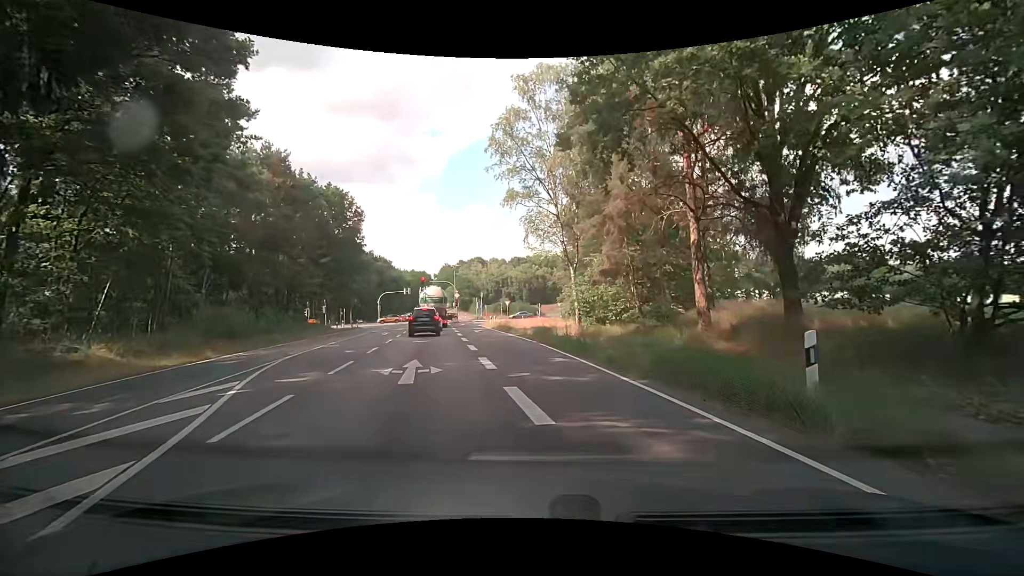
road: primary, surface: asphalt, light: Day
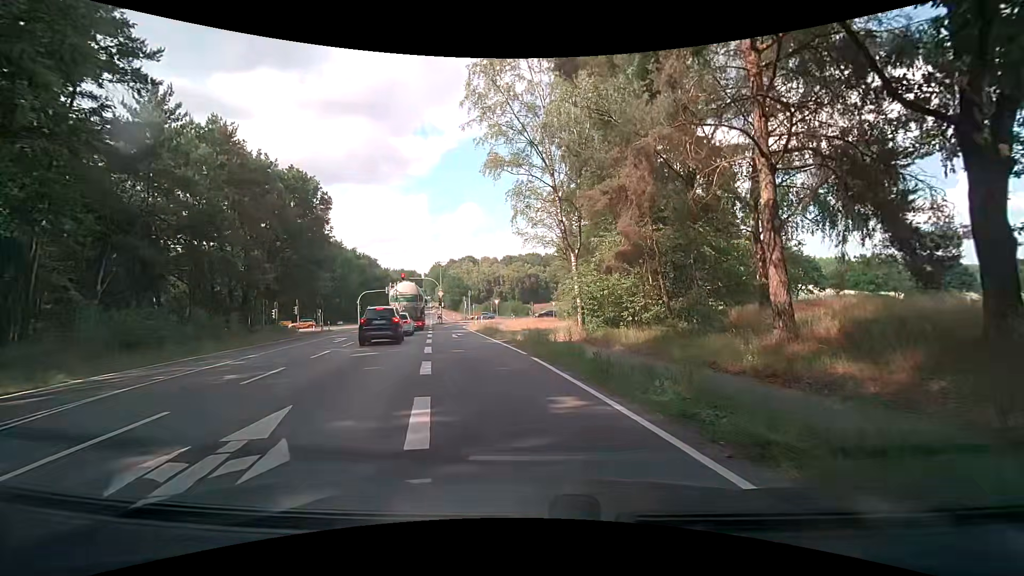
(-0.1, +7.0) m; -2°
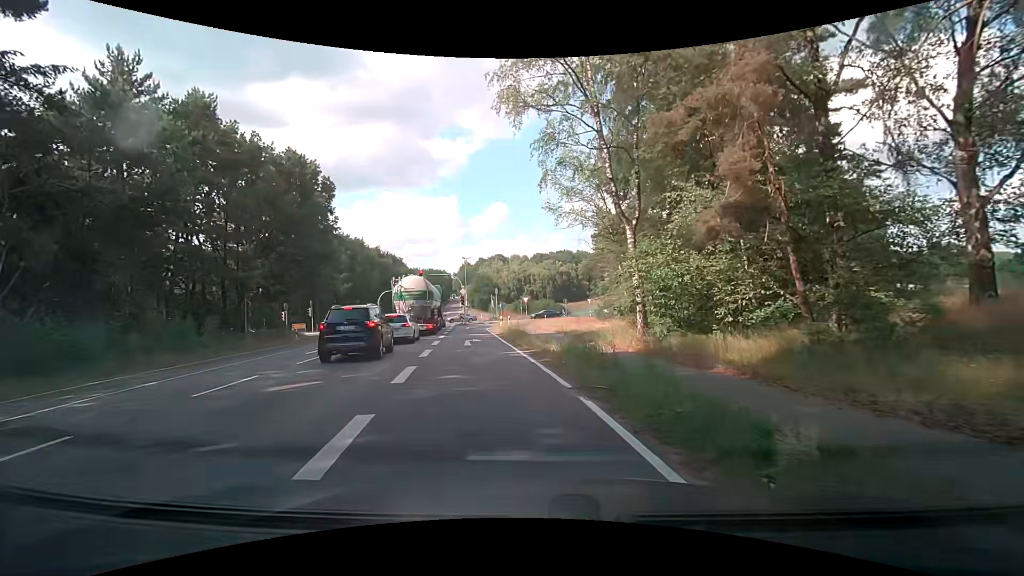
(-0.1, +7.3) m; -5°
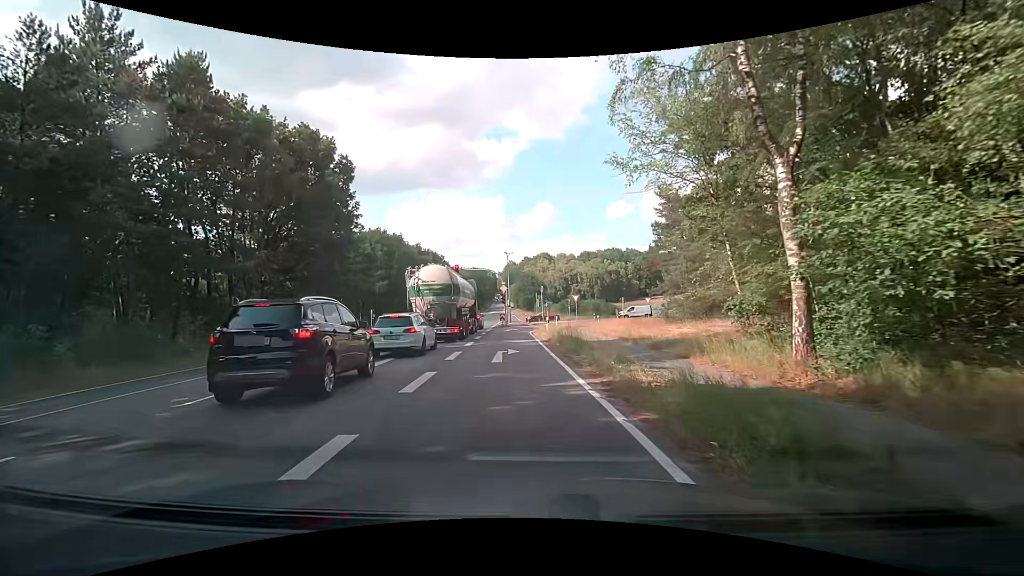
(-0.1, +7.3) m; -5°
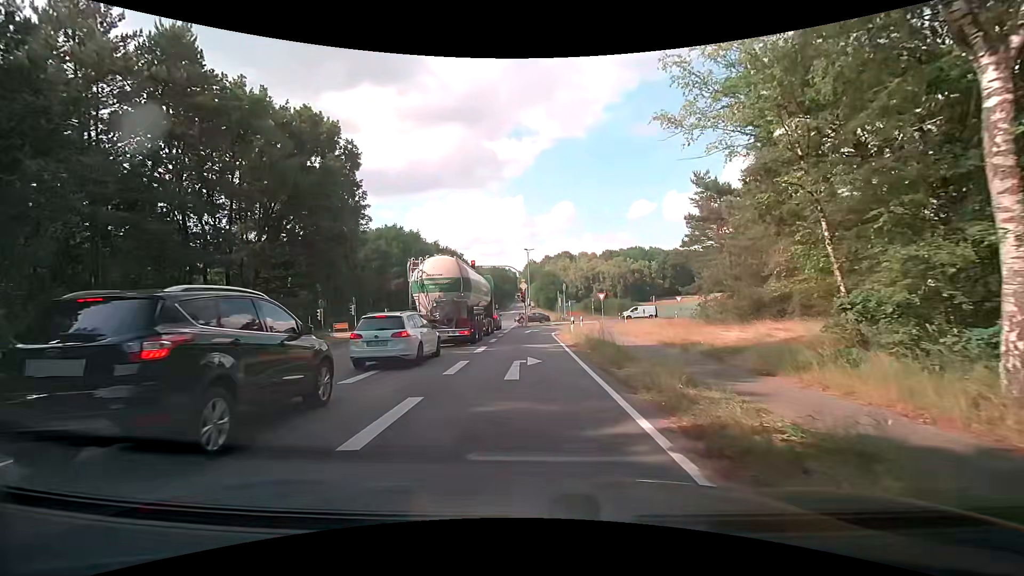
(0.0, +3.7) m; -1°
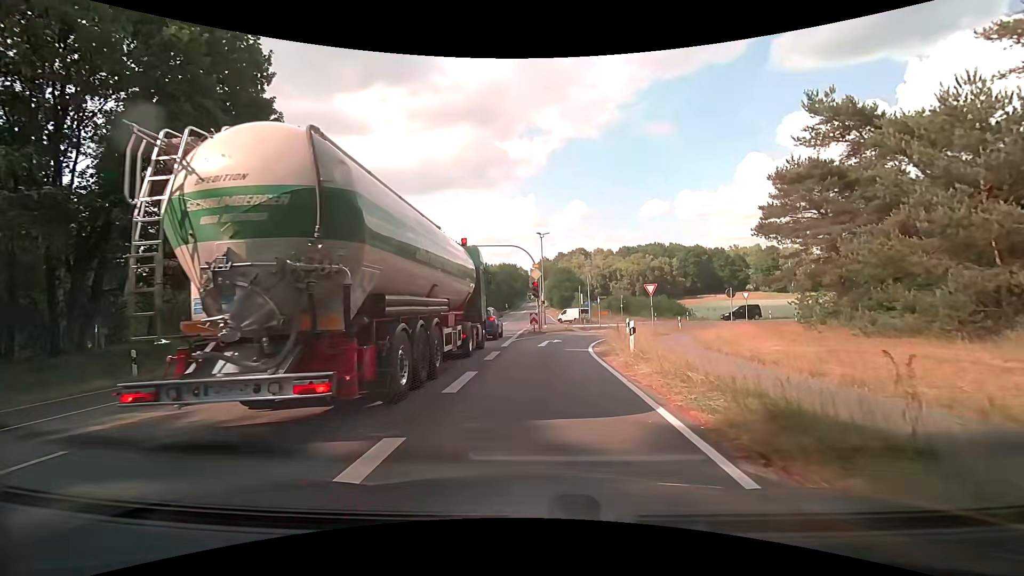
(-0.5, +14.7) m; -3°
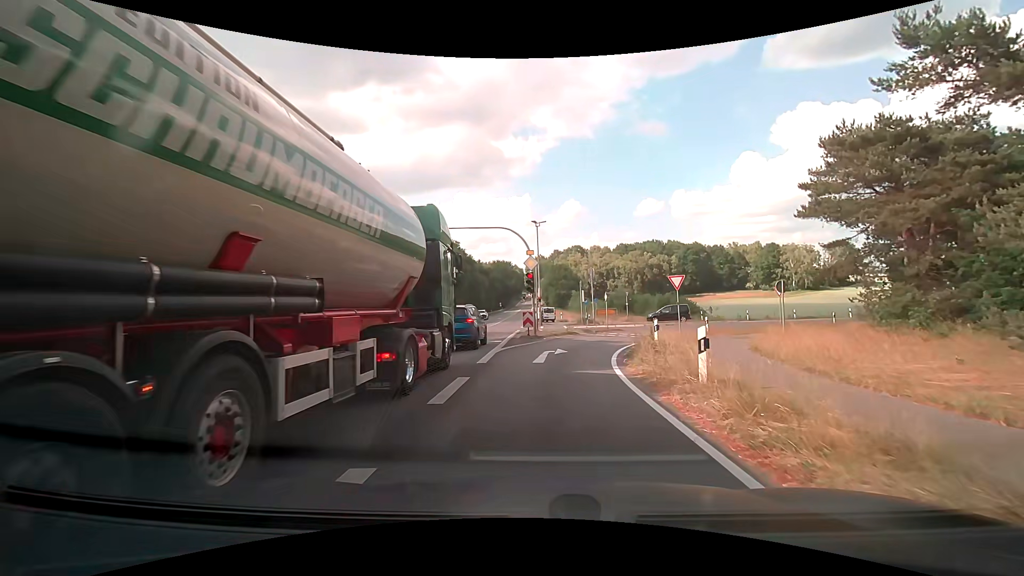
(+0.1, +7.0) m; 0°
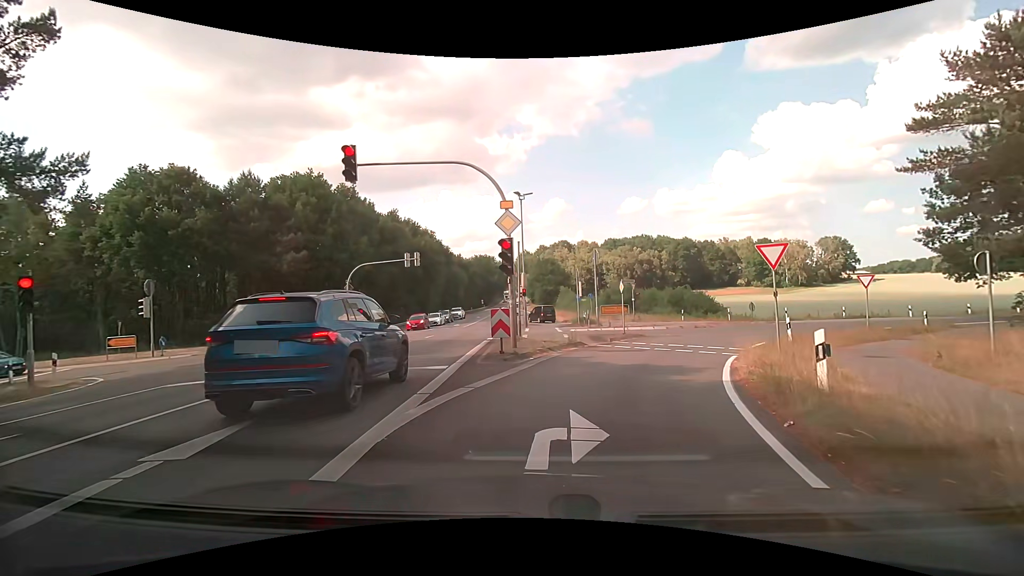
(+0.3, +11.5) m; +3°
(+1, +10) (+4, +19) (+10, +28) (+17, +34) (+26, +39) (+35, +42) (+45, +46) (+54, +49) (+64, +52) (+73, +56) m
